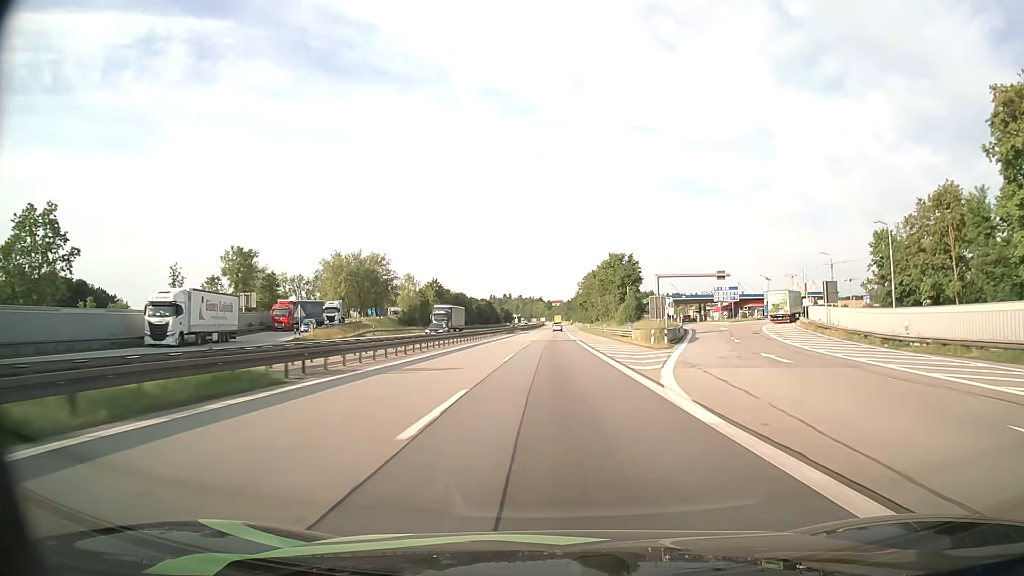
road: motorway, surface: asphalt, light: Day
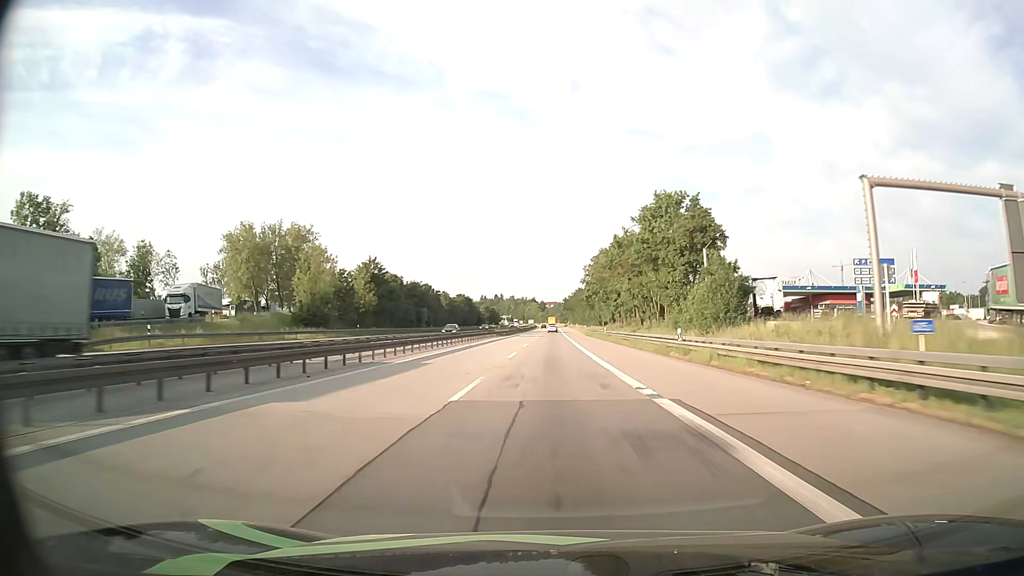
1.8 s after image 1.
(+0.3, +49.8) m; +1°
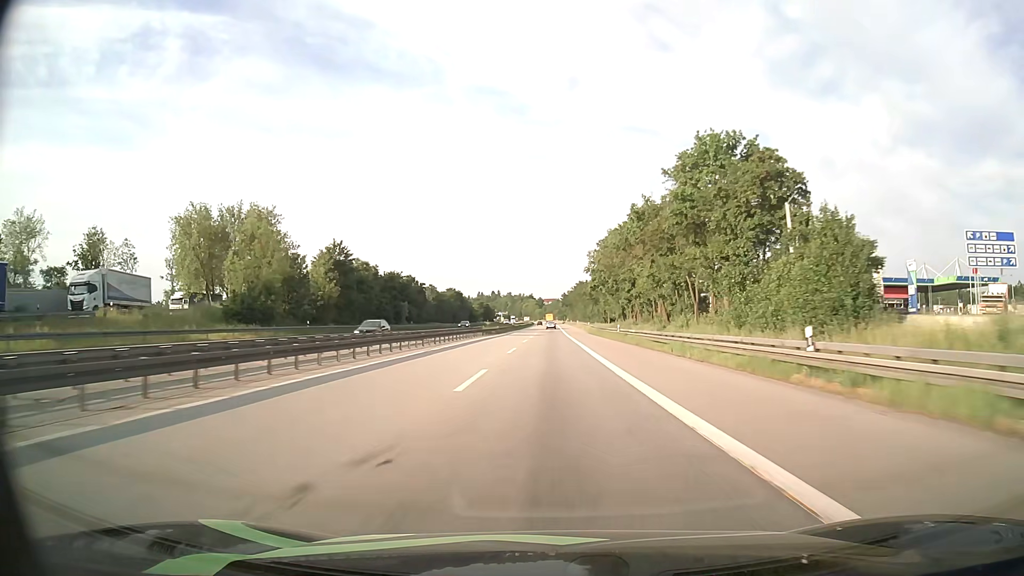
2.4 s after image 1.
(0.0, +16.6) m; 0°
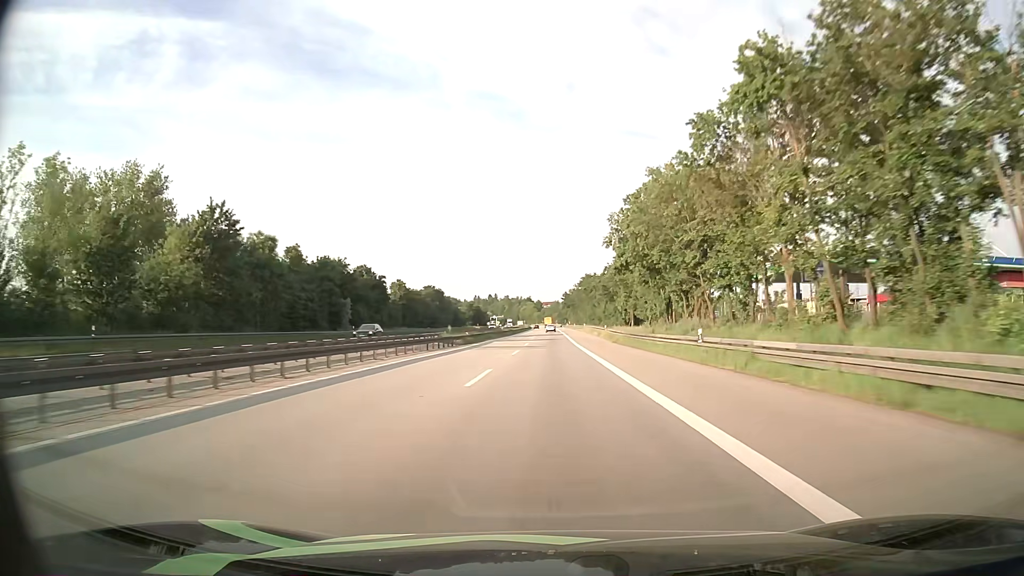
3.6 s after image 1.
(0.0, +33.2) m; 0°
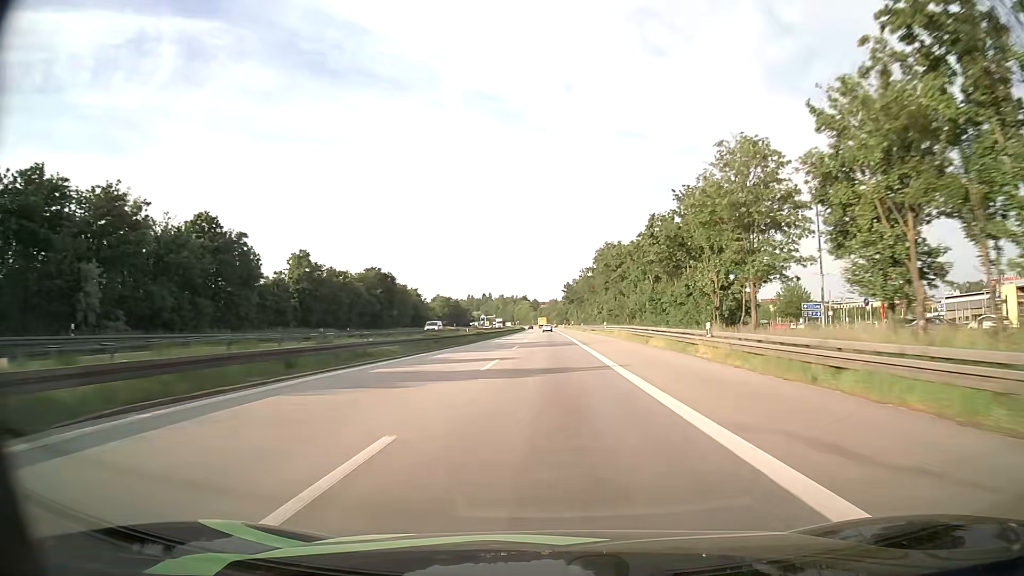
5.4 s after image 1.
(+0.1, +49.8) m; 0°
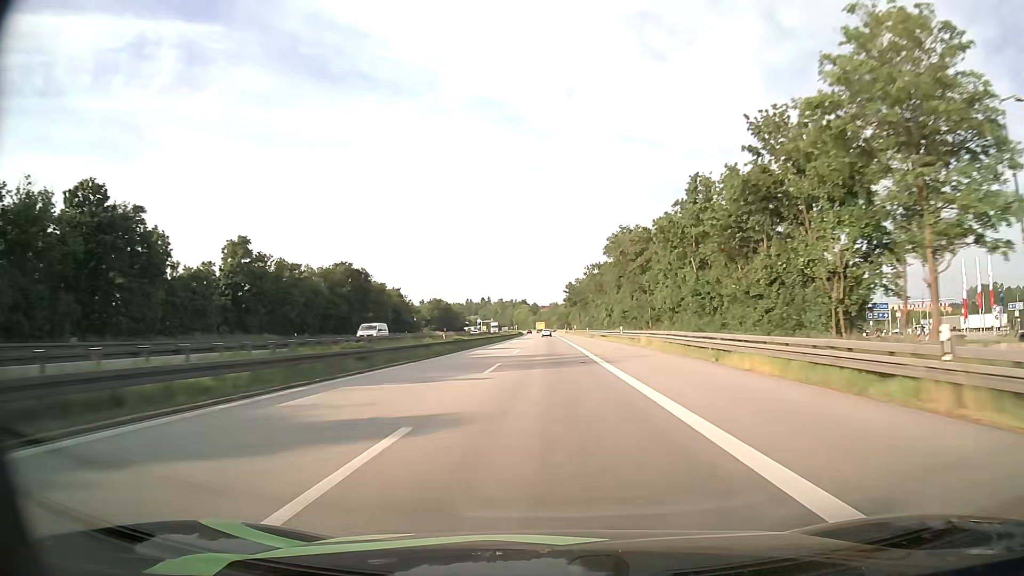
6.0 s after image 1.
(0.0, +16.6) m; 0°
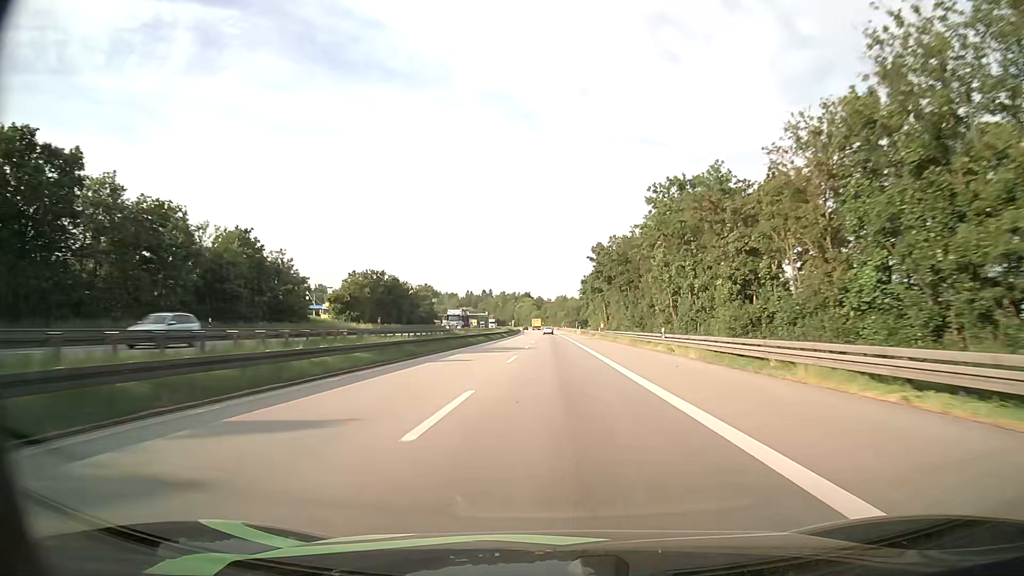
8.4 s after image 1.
(-0.2, +66.3) m; 0°
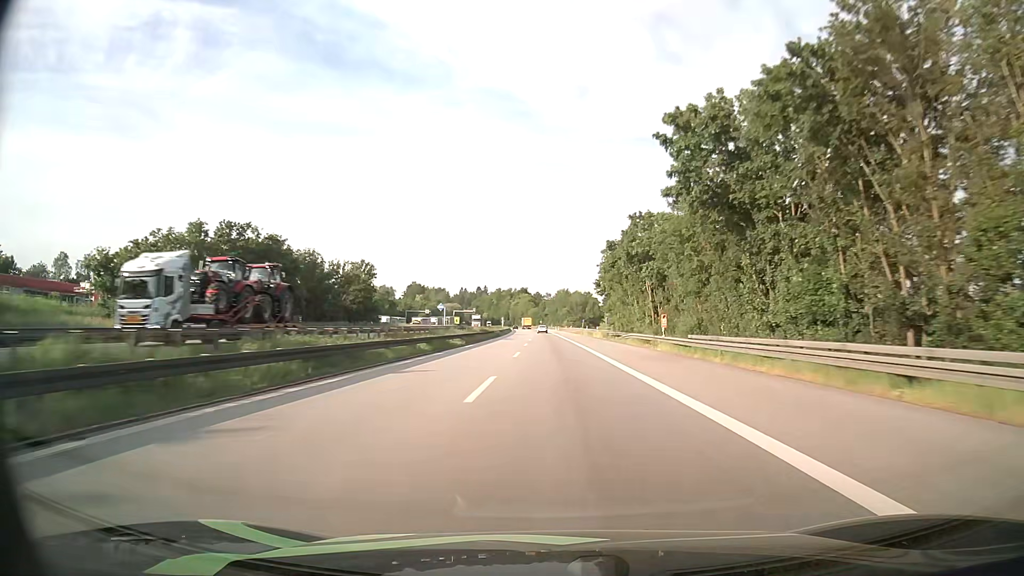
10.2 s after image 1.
(0.0, +49.8) m; 0°
(0, +10) (0, +20) (0, +30) (0, +40) (0, +50) (0, +60) (0, +70) (0, +80) (0, +90) (-1, +100) m
